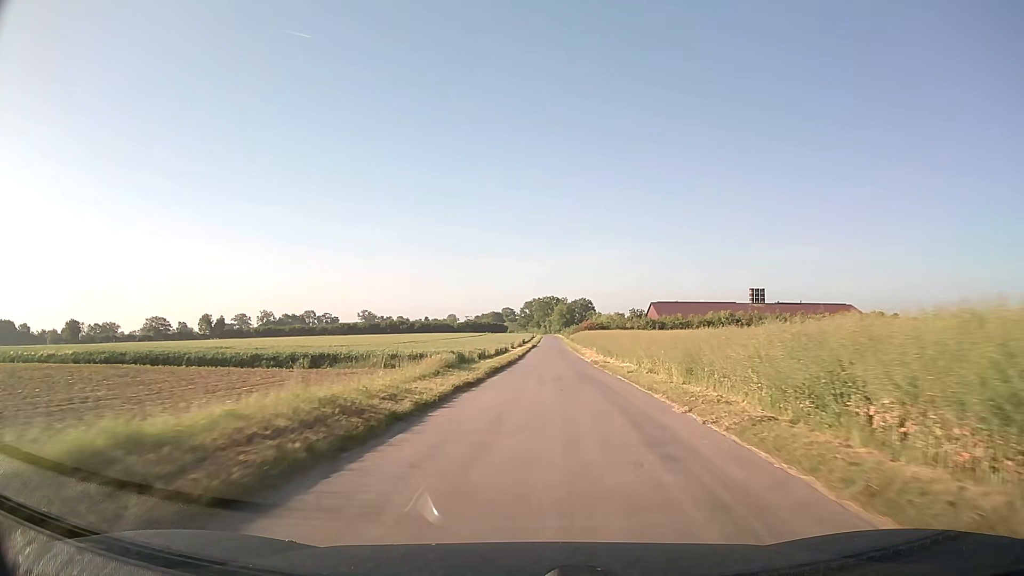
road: unclassified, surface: asphalt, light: Day
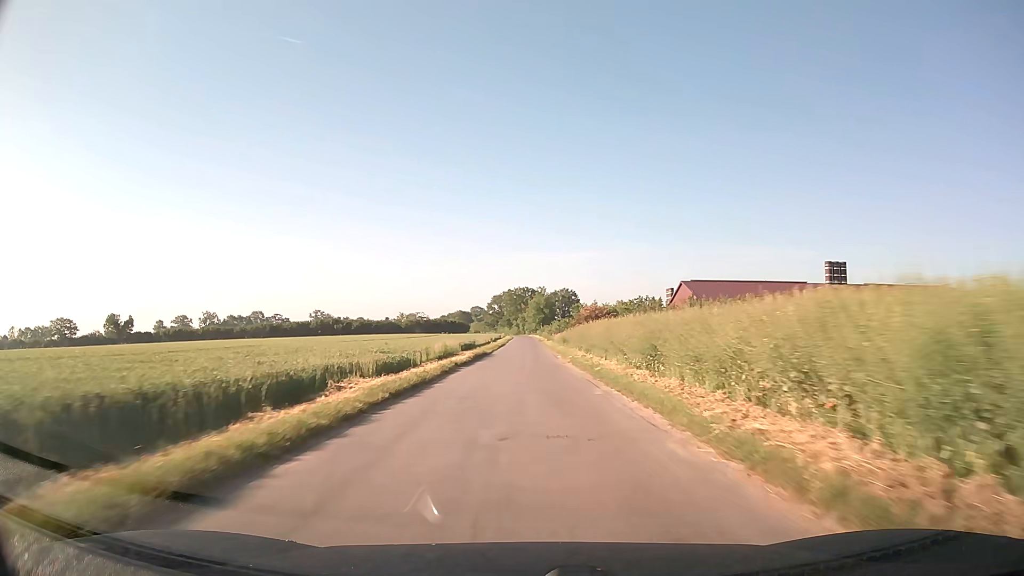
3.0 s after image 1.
(+2.3, +55.0) m; +2°
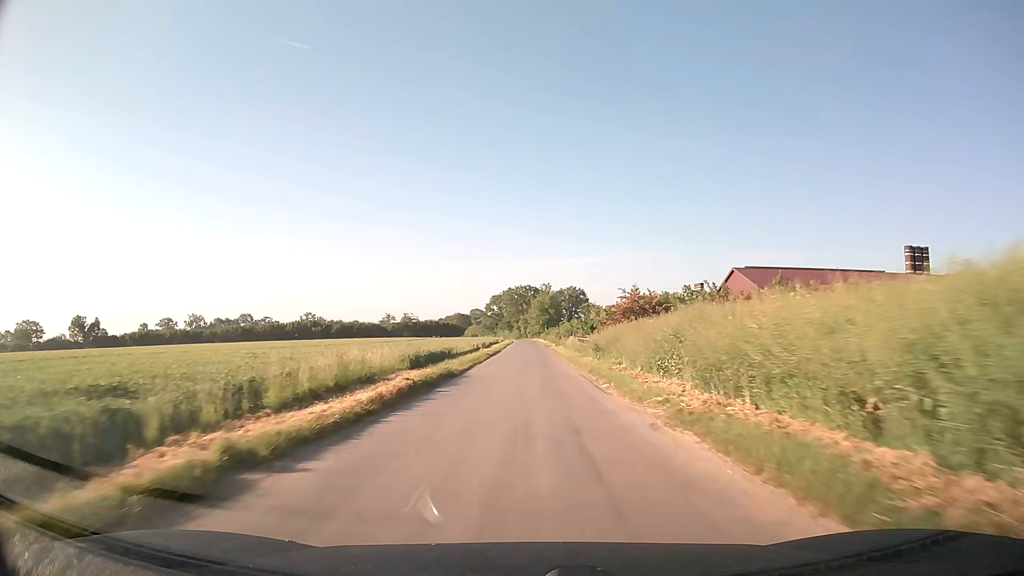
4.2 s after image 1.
(-0.2, +23.2) m; 0°
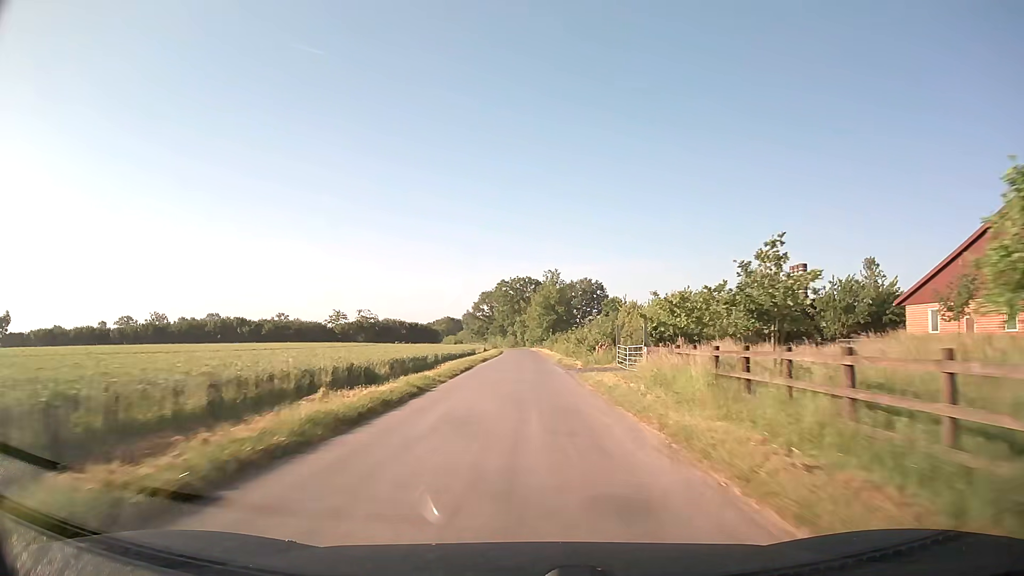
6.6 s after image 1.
(+0.2, +47.1) m; 0°
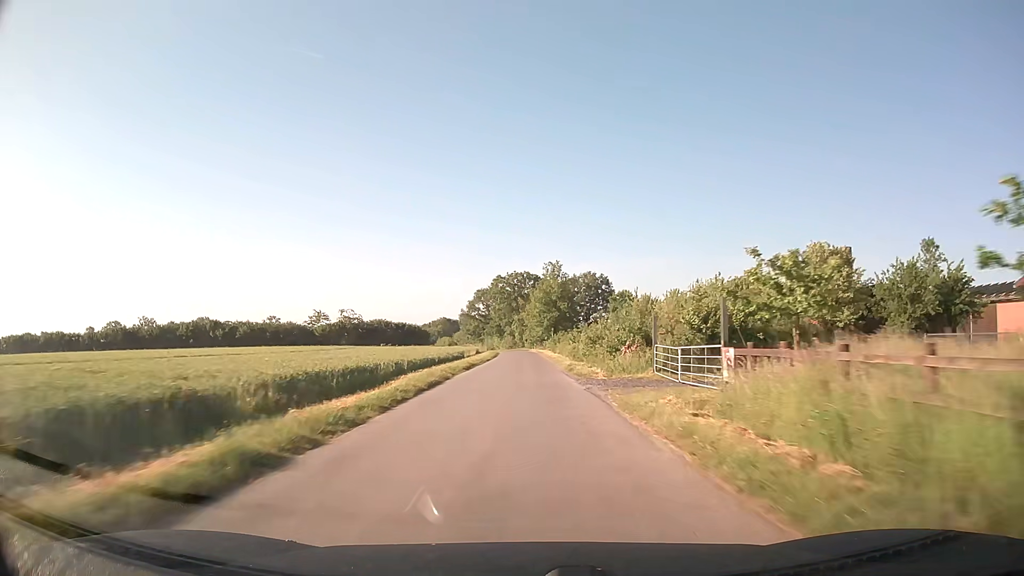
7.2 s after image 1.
(0.0, +11.8) m; 0°
